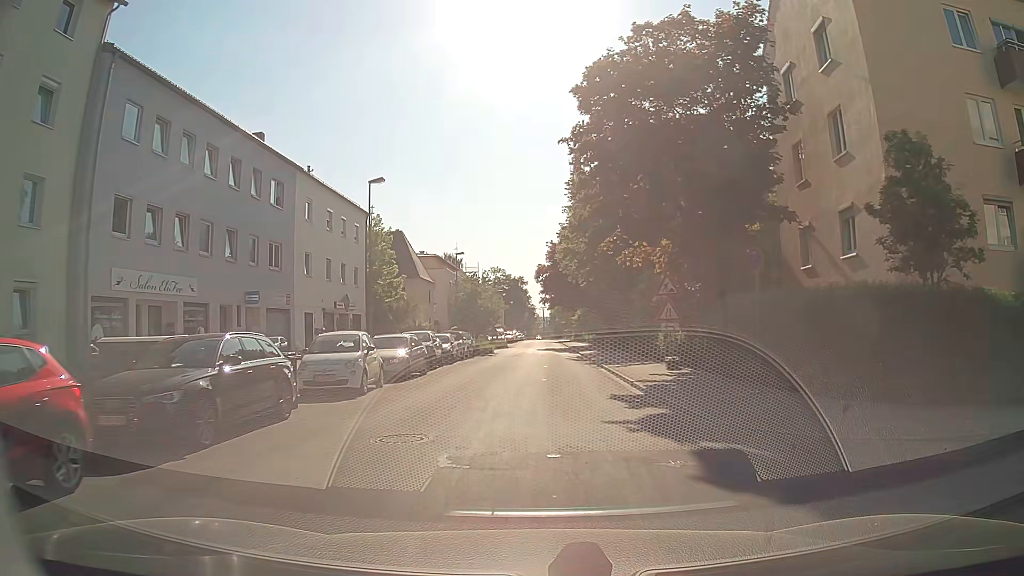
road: residential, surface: asphalt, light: Day
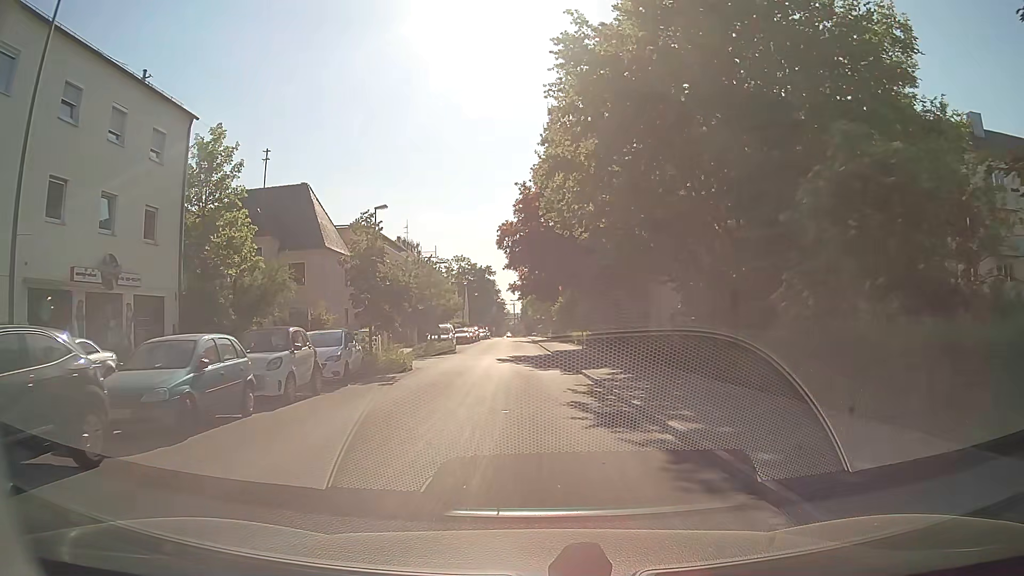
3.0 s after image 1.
(+0.3, +22.7) m; +2°
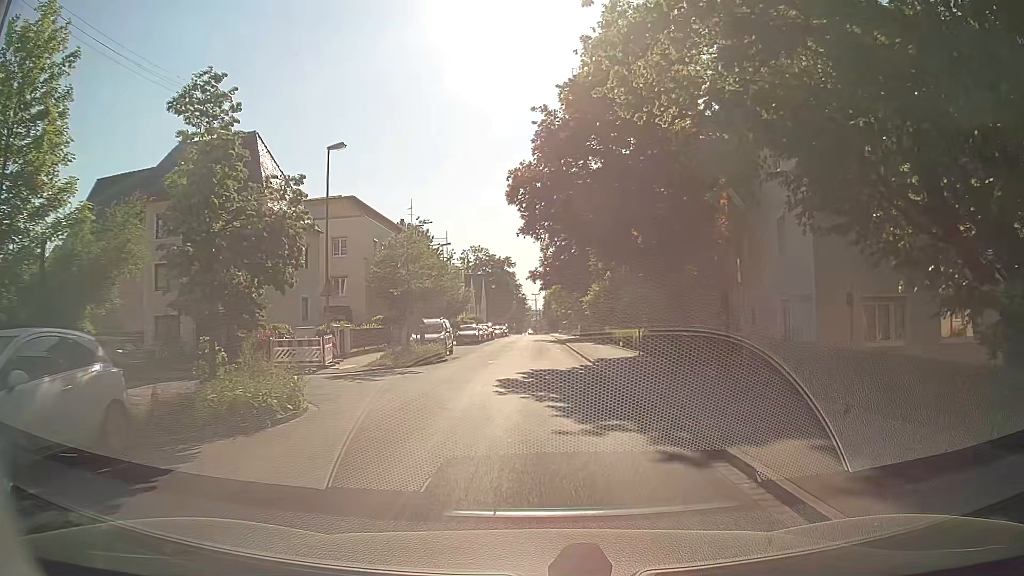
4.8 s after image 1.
(-0.4, +13.7) m; -3°
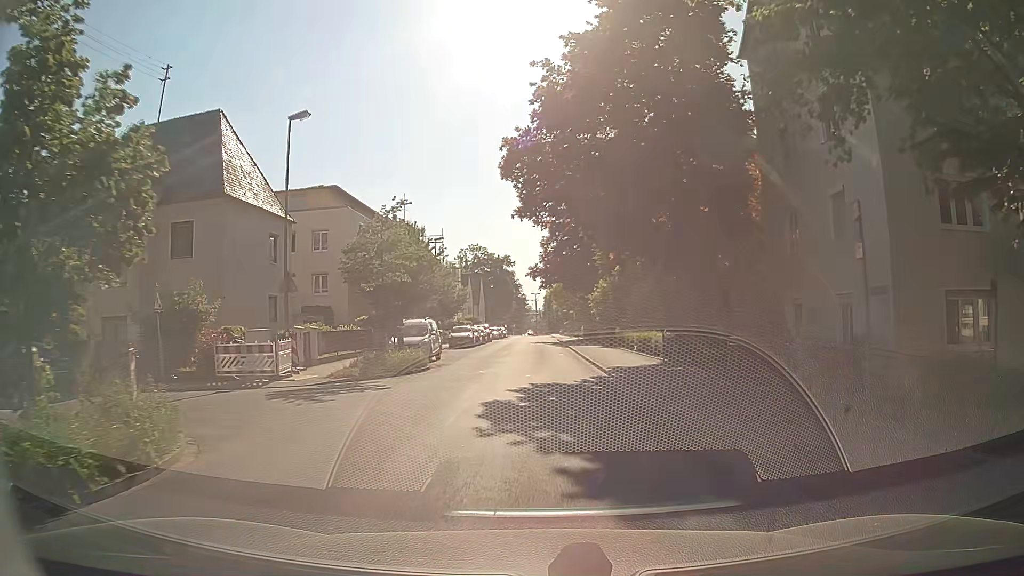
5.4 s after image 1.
(0.0, +4.7) m; +1°
(0, +10) (0, +20) (0, +30) (0, +40) (0, +50) (0, +60) (0, +70) (0, +80) (0, +90) (0, +100) m
